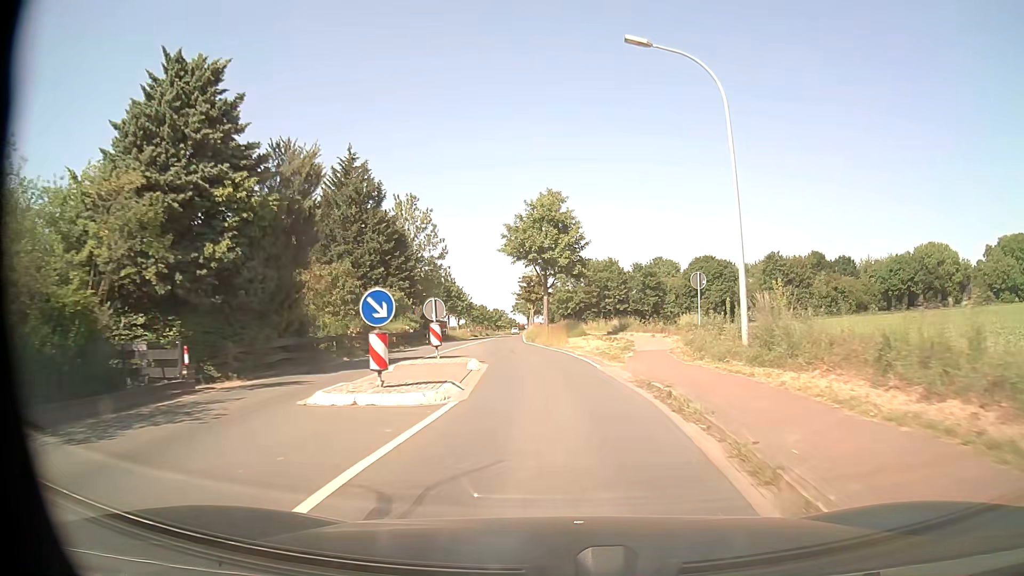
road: tertiary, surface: asphalt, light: Day
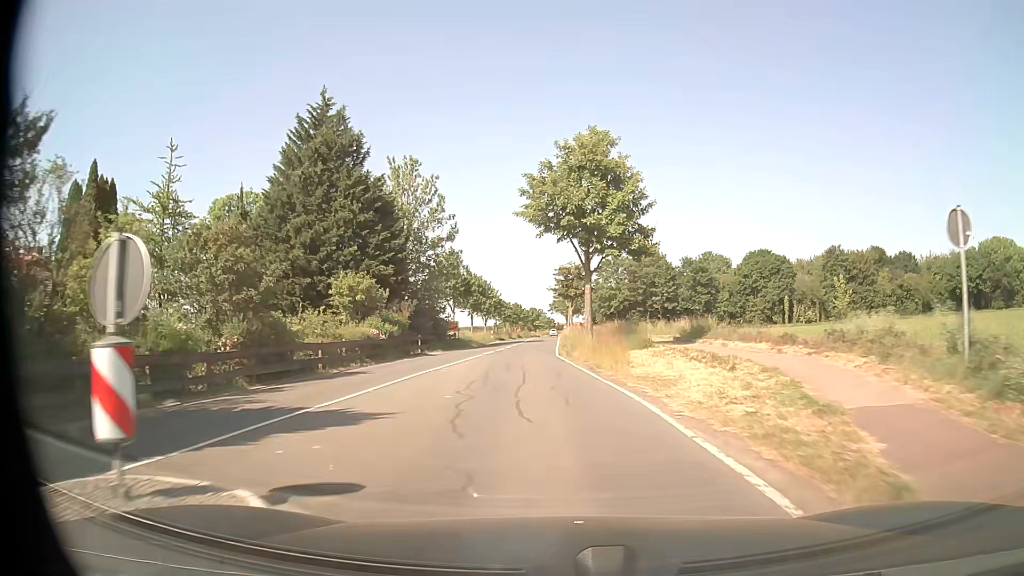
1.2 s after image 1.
(-0.3, +15.4) m; -3°
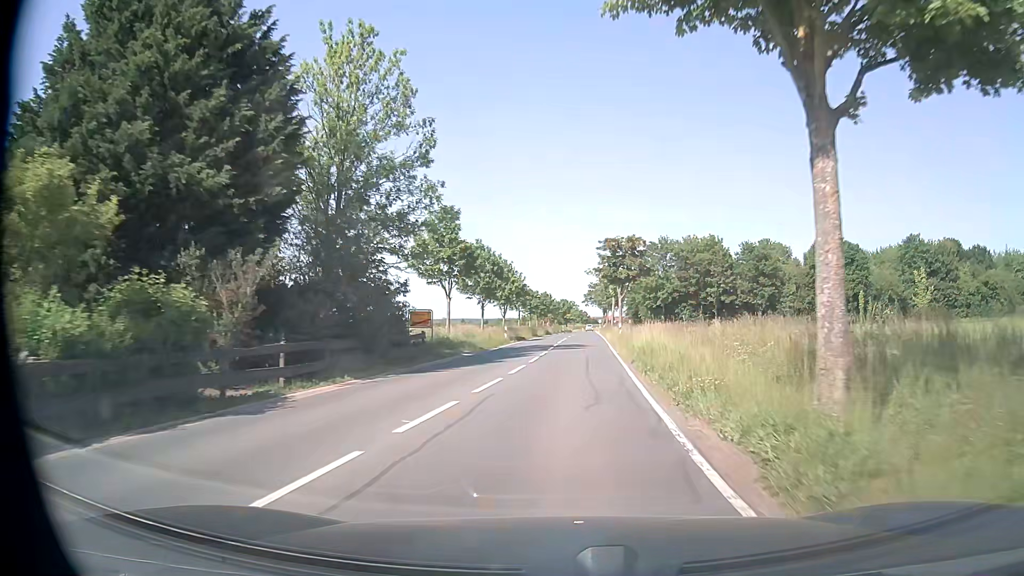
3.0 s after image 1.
(-1.2, +22.9) m; -3°
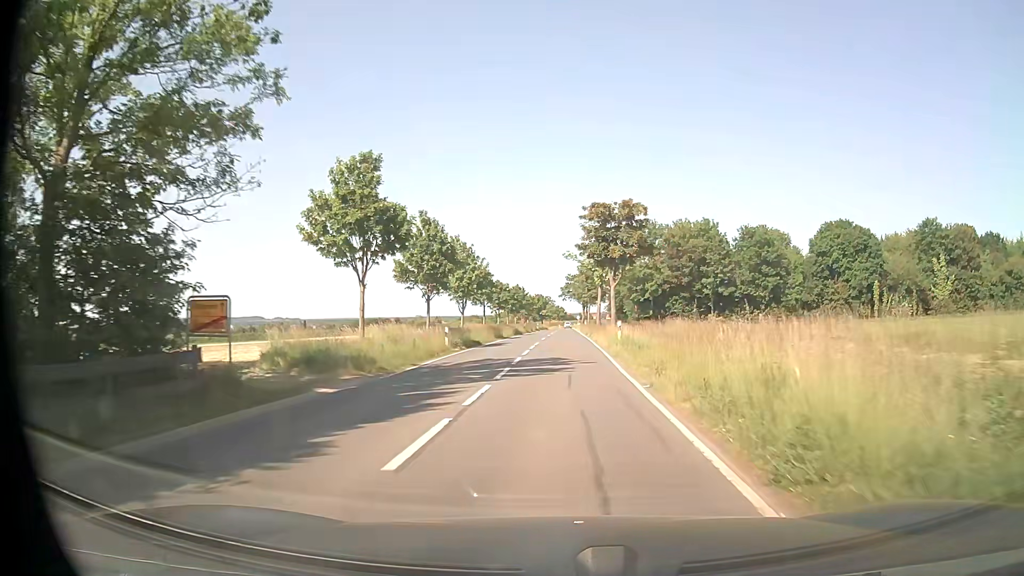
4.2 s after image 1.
(+0.5, +15.6) m; +3°
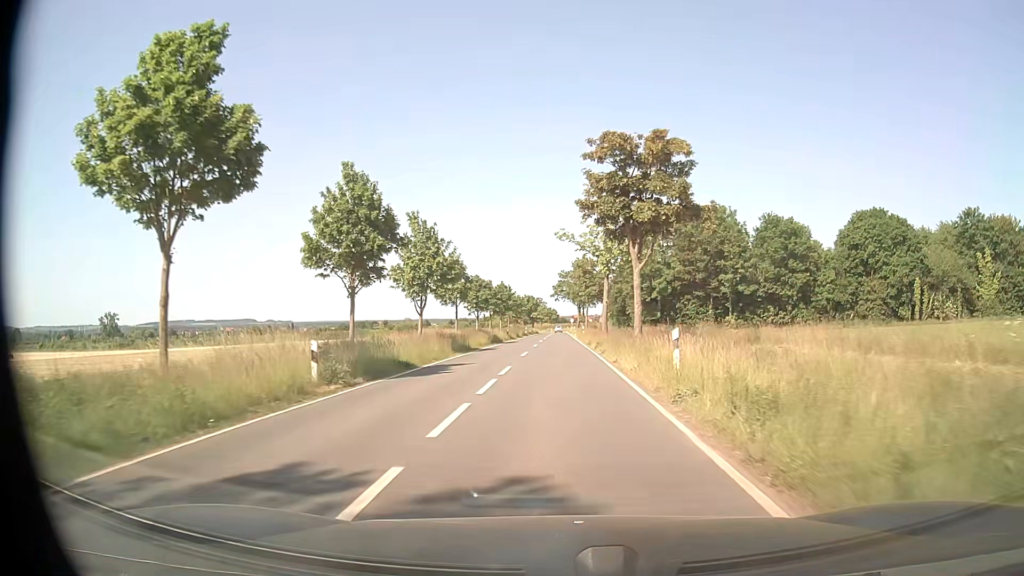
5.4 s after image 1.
(0.0, +16.3) m; +1°
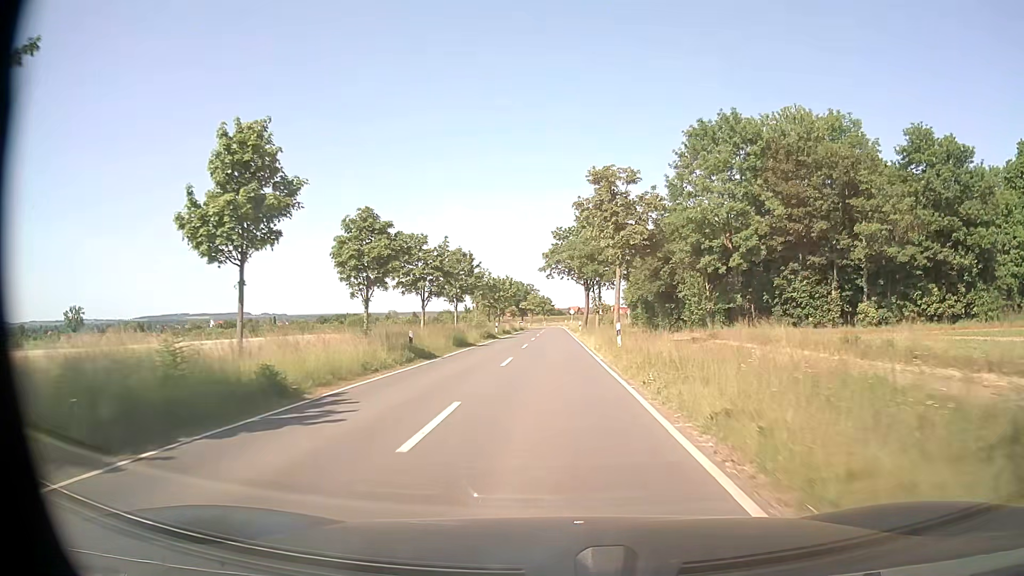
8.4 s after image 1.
(0.0, +43.8) m; 0°
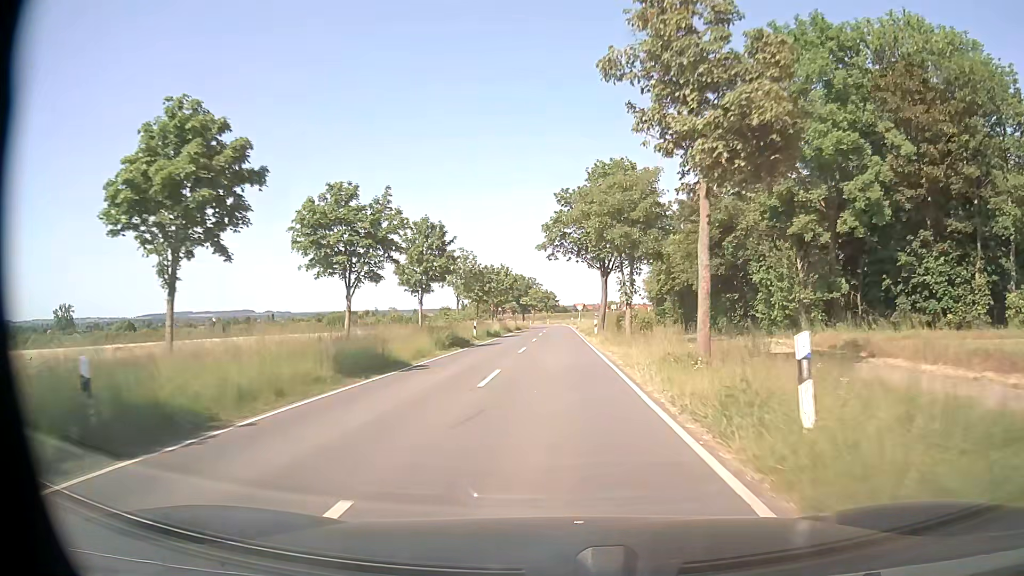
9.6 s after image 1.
(0.0, +18.6) m; 0°
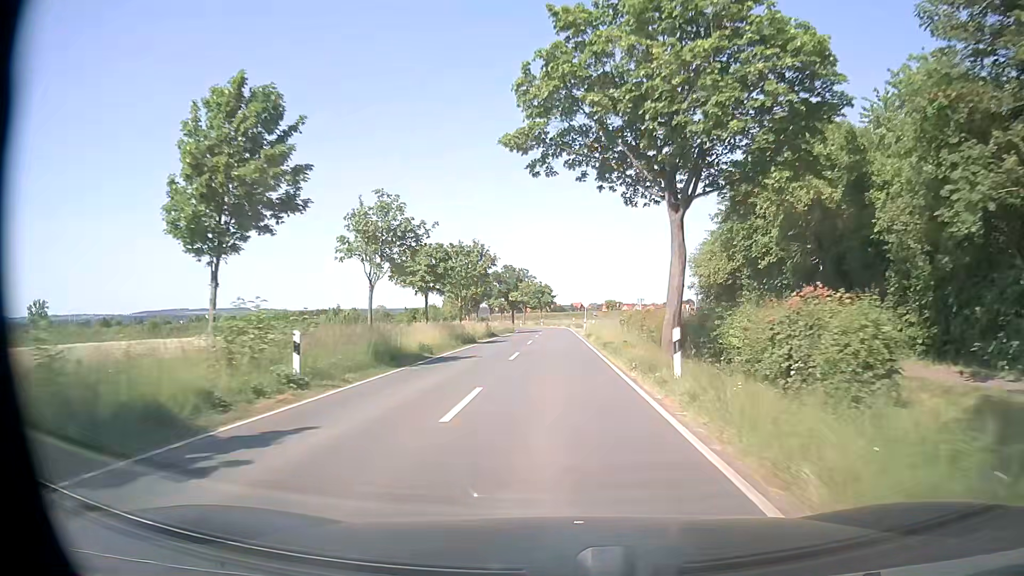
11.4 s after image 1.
(0.0, +28.8) m; 0°
(0, +10) (0, +20) (0, +30) (0, +40) (0, +50) (0, +60) (0, +70) (0, +80) (-1, +90) (-3, +100) m
